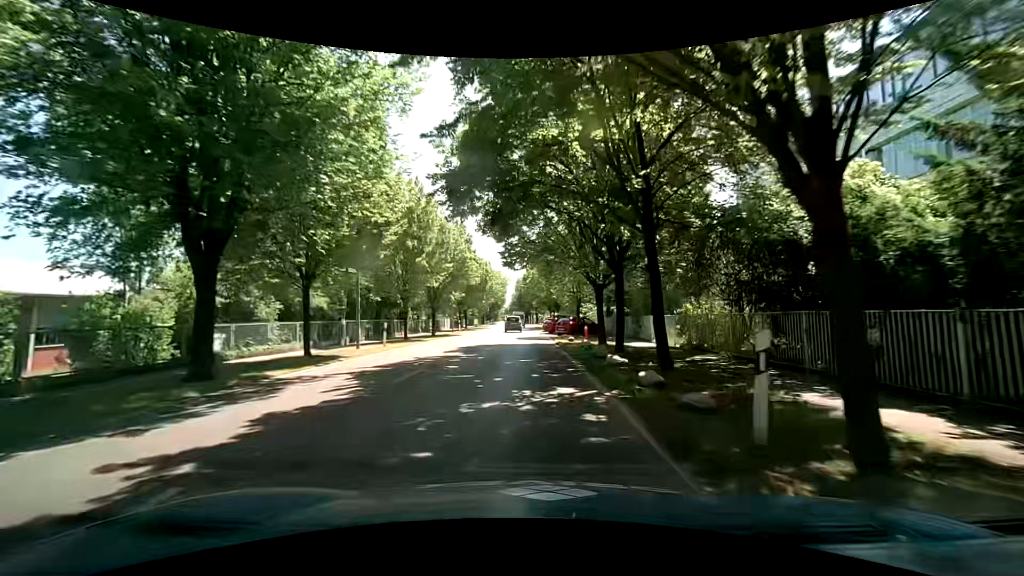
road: tertiary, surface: asphalt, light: Day
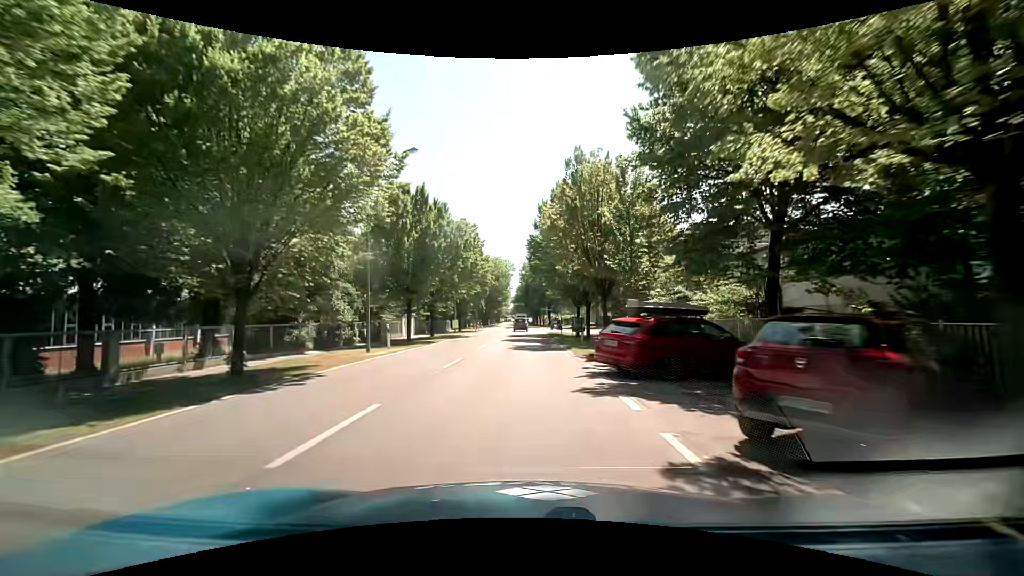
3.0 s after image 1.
(+0.5, +32.4) m; +1°
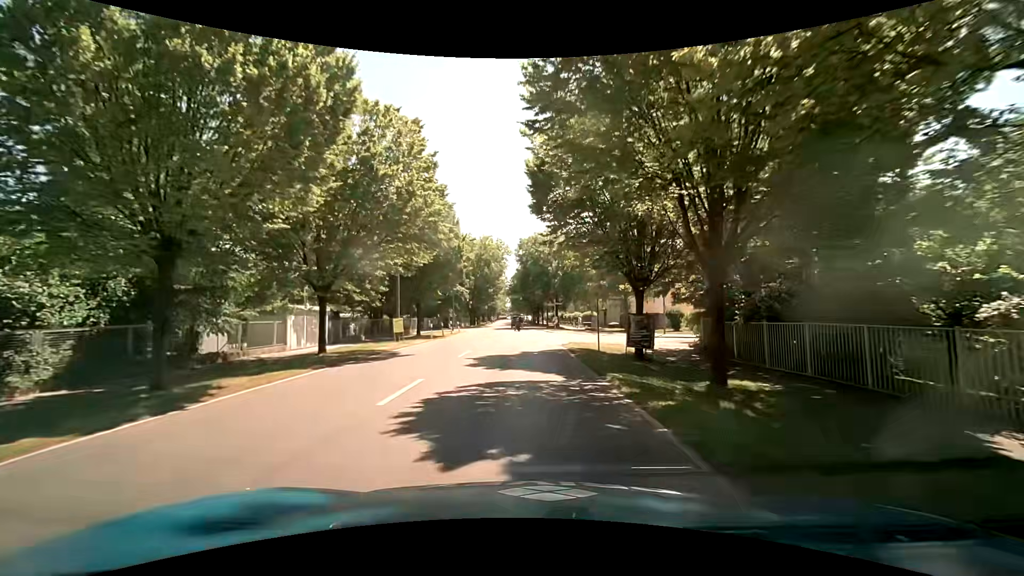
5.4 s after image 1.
(-0.1, +23.8) m; 0°
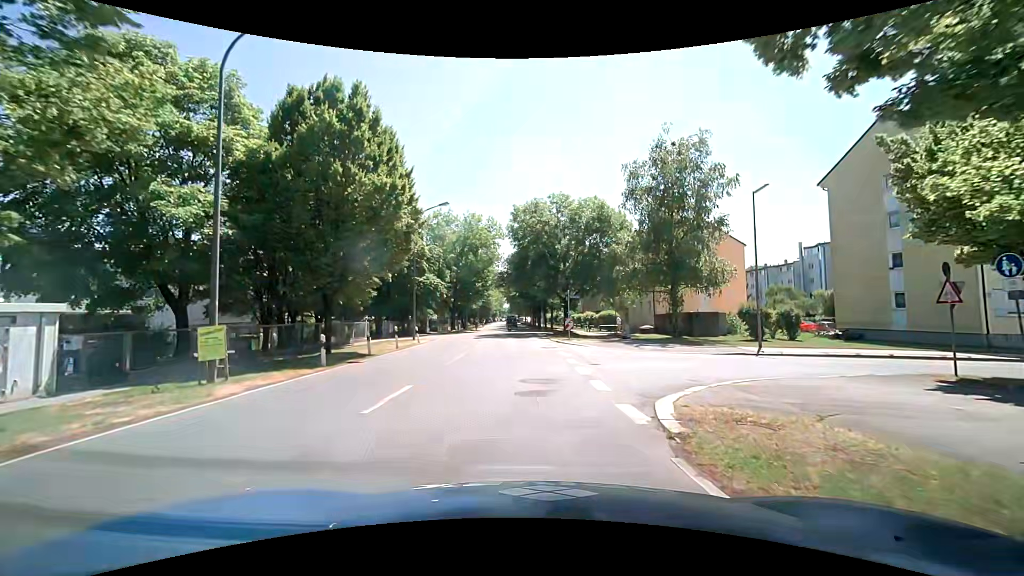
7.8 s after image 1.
(-0.1, +18.1) m; 0°
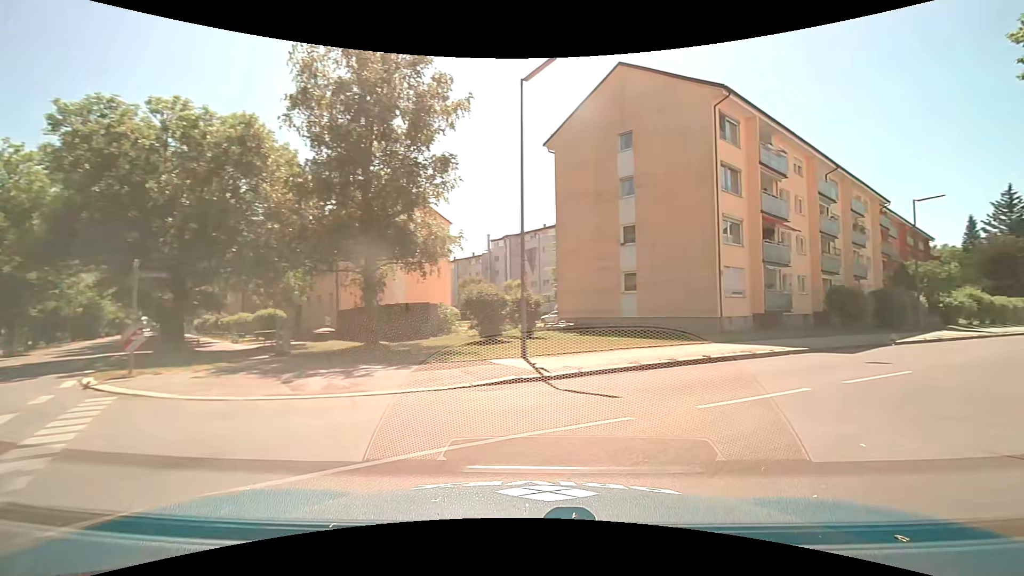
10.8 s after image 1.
(+2.9, +14.5) m; +36°
